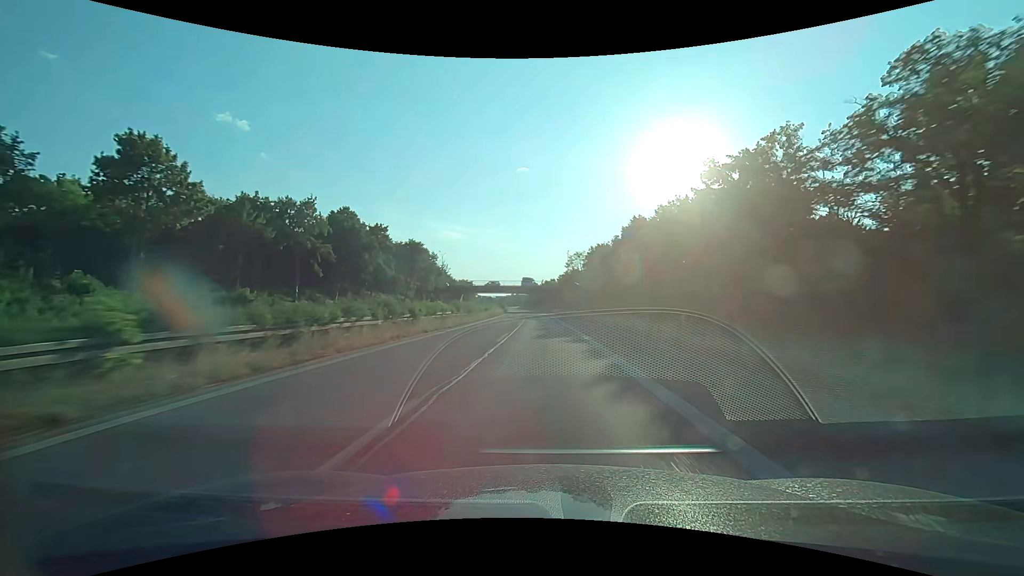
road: trunk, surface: asphalt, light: Day
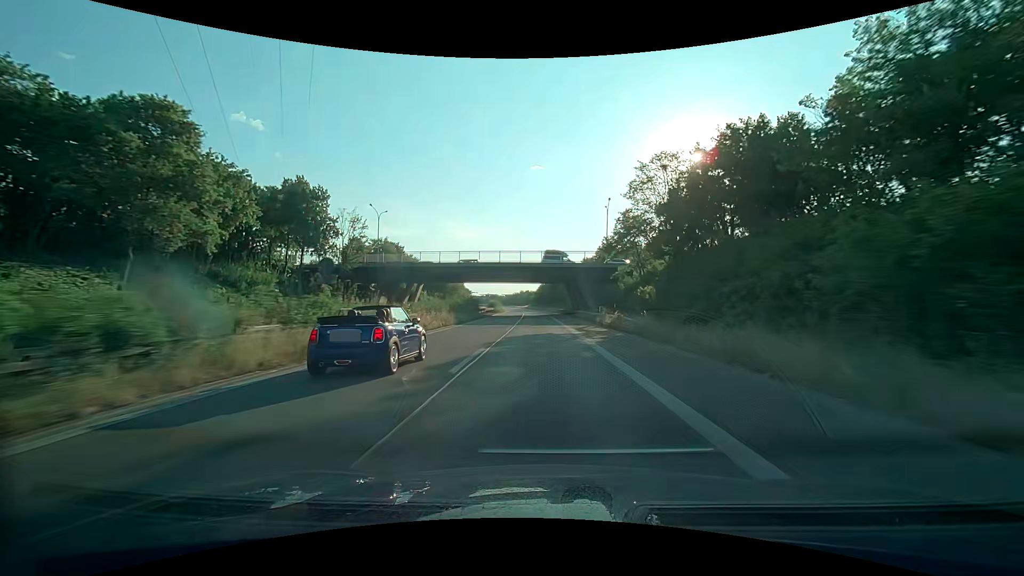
(-0.9, +63.2) m; -2°
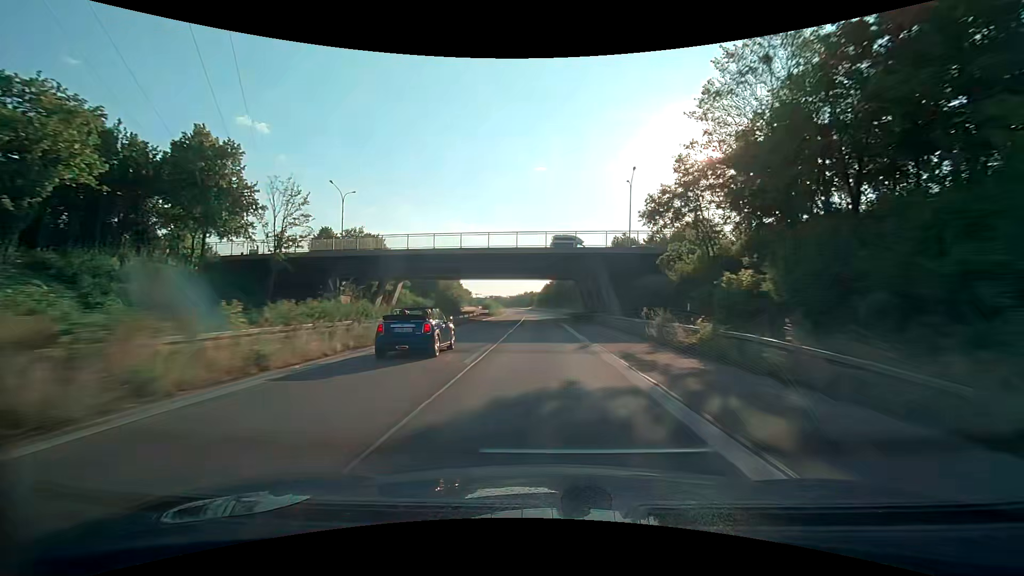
(-0.1, +15.8) m; -1°
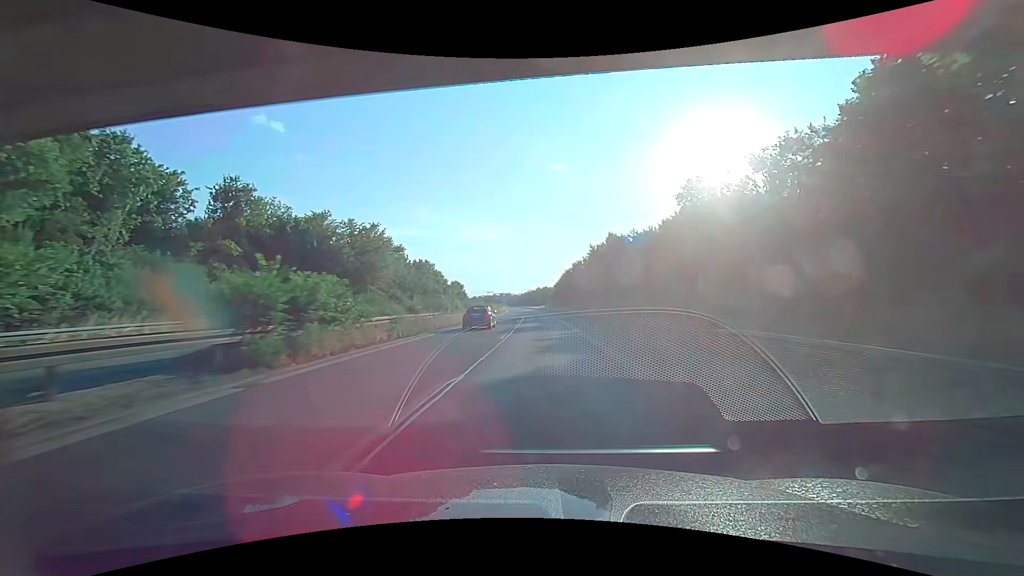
(-1.2, +63.3) m; -3°
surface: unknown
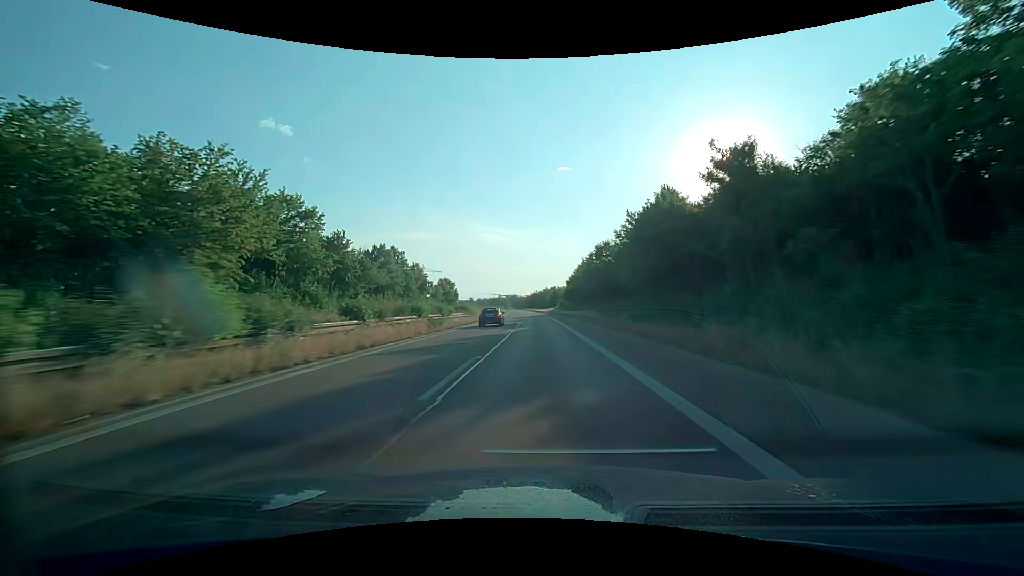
(+0.3, +31.7) m; +1°
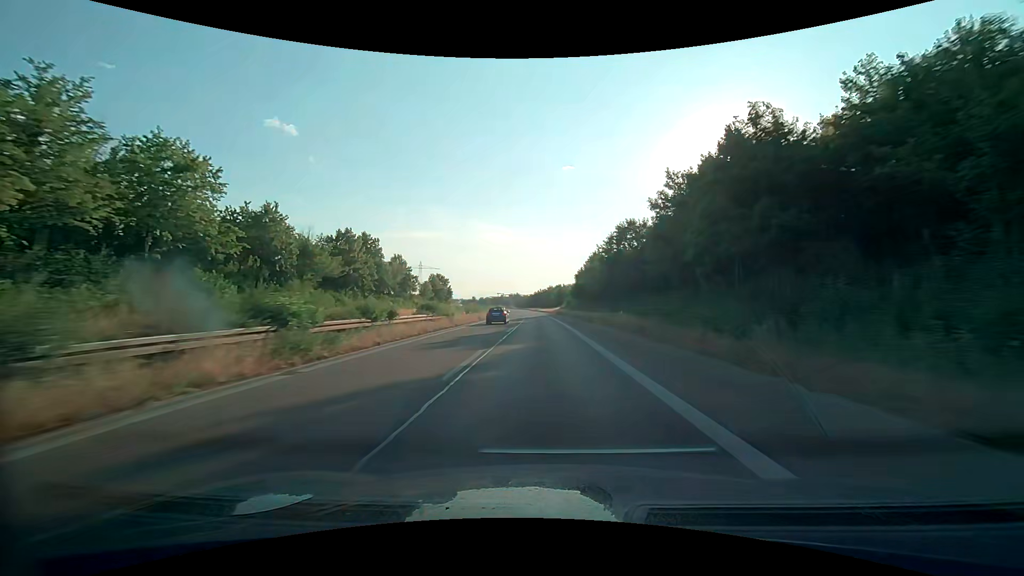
(-0.1, +15.8) m; -1°
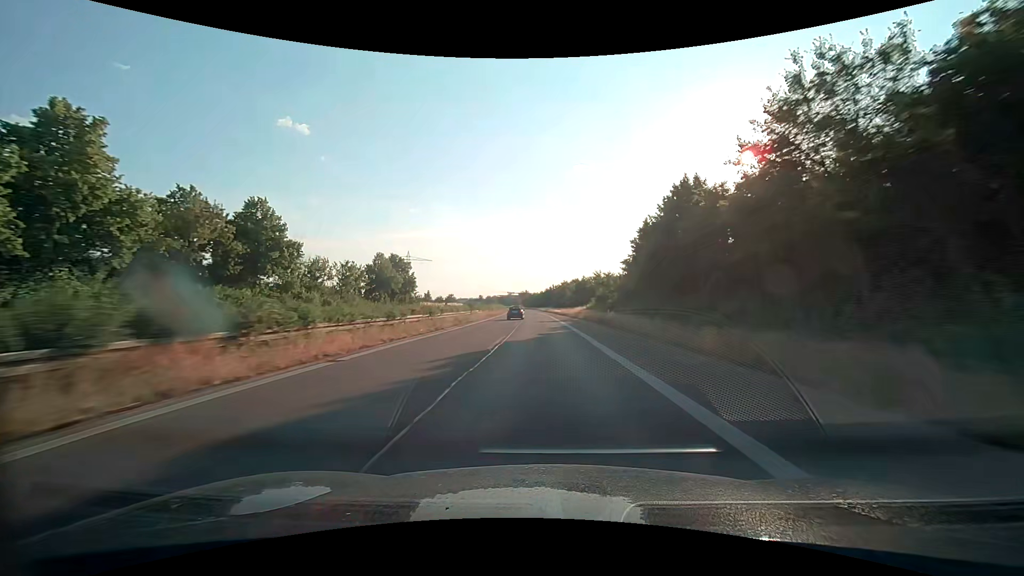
(-0.5, +47.5) m; -1°
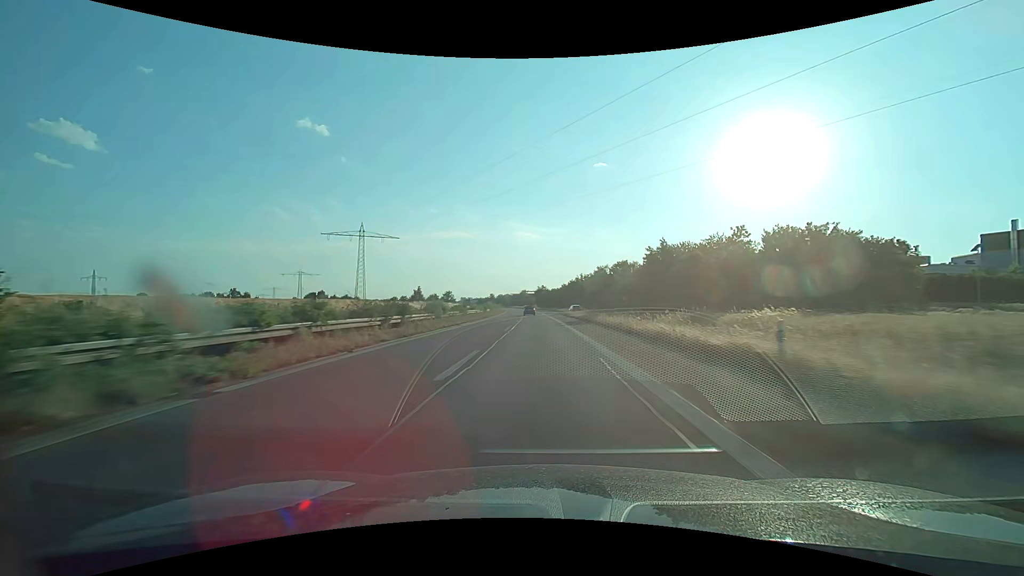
(-1.4, +79.1) m; -2°
(0, +10) (0, +20) (0, +30) (-1, +40) (-1, +50) (-1, +60) (-2, +70) (-2, +80) (-2, +90) (-3, +100) m
